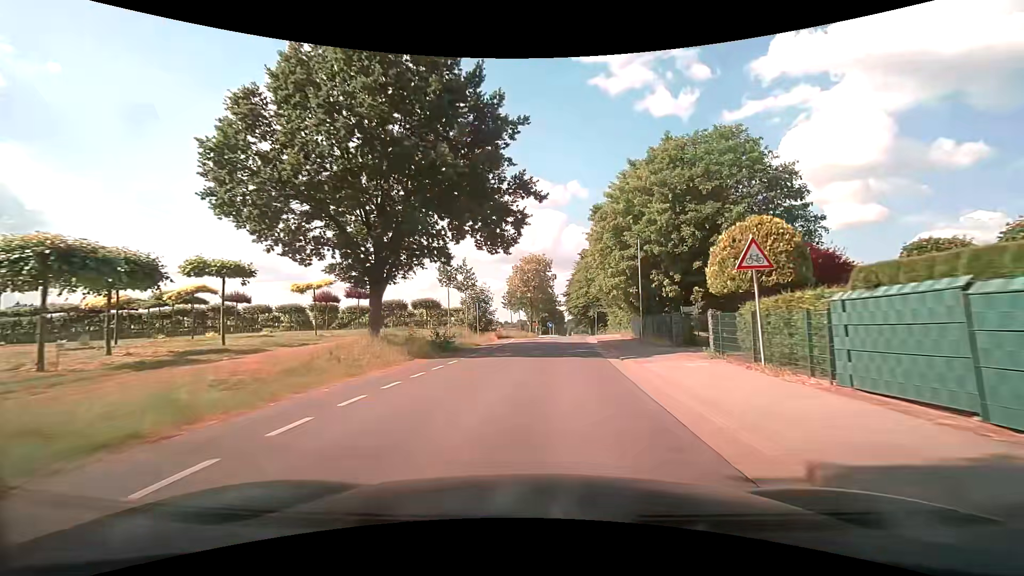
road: tertiary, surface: asphalt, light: Day
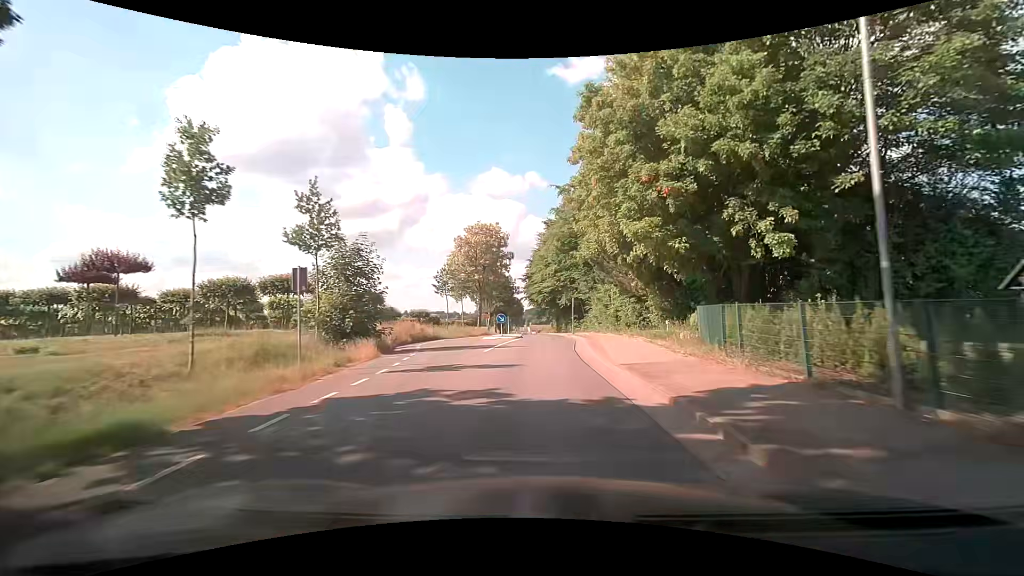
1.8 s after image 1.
(+1.1, +22.4) m; +5°
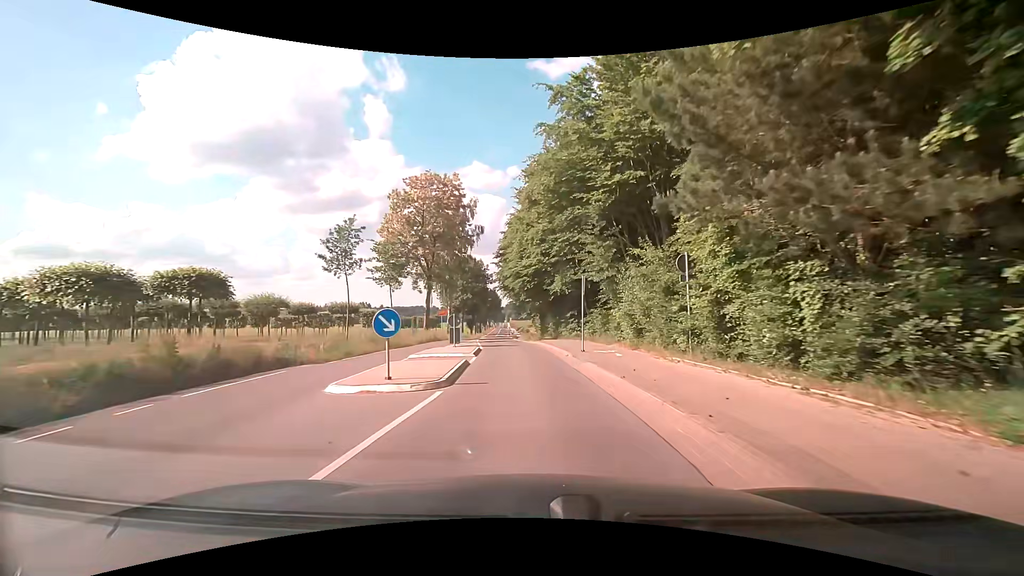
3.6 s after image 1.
(+0.4, +21.7) m; +2°
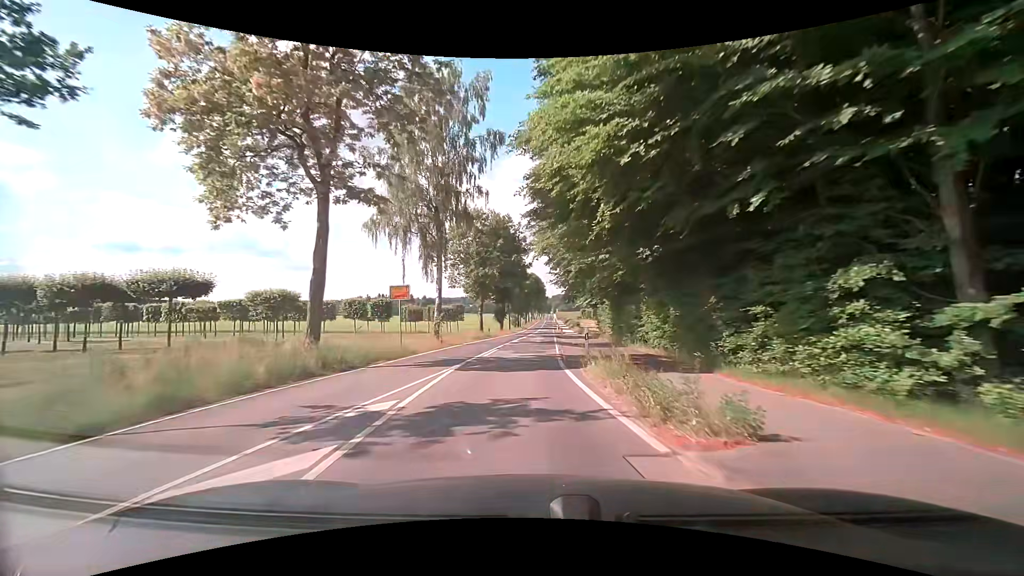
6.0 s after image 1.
(-1.0, +29.1) m; -5°
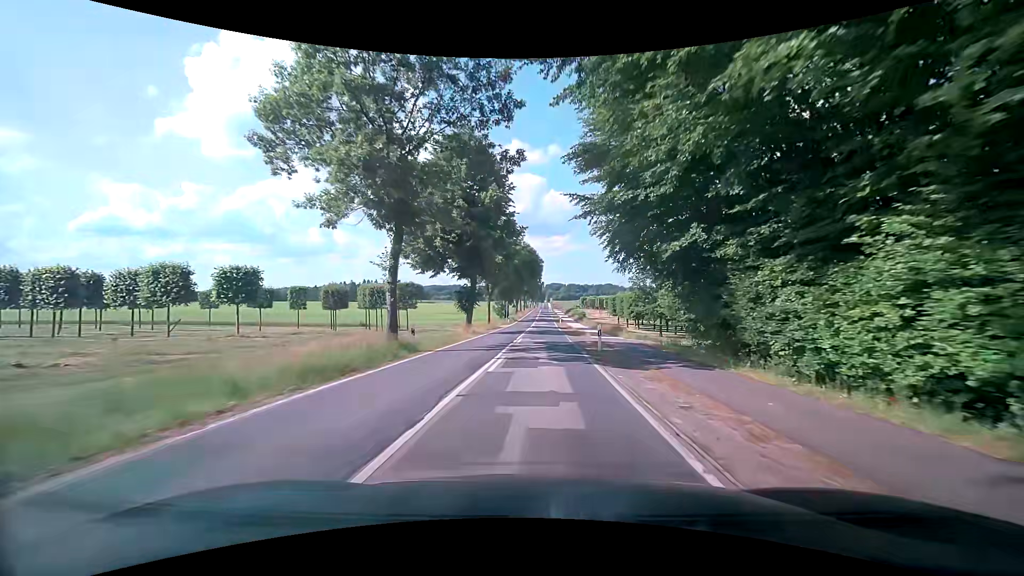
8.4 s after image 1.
(-0.2, +31.3) m; 0°
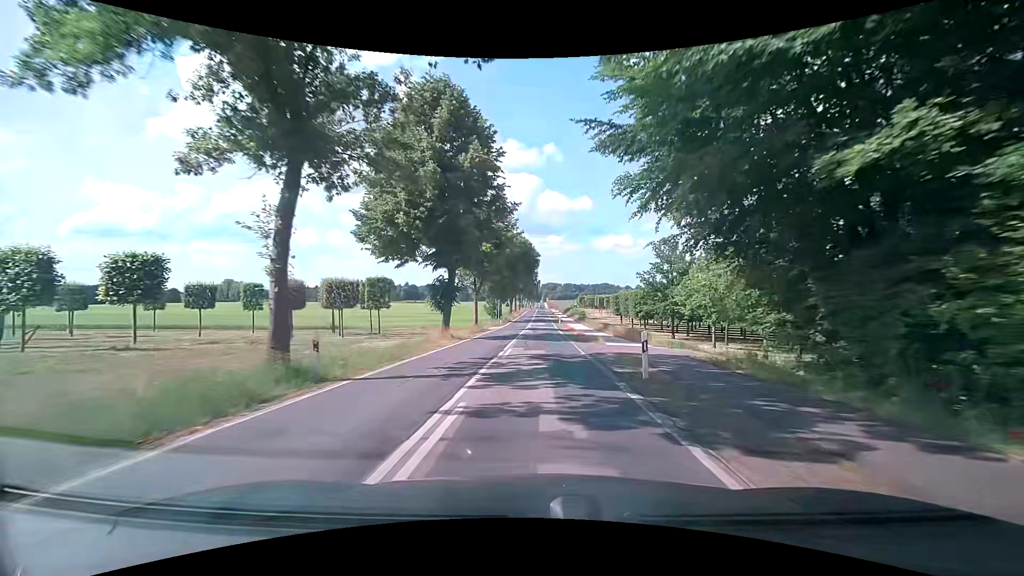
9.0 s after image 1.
(0.0, +8.6) m; 0°
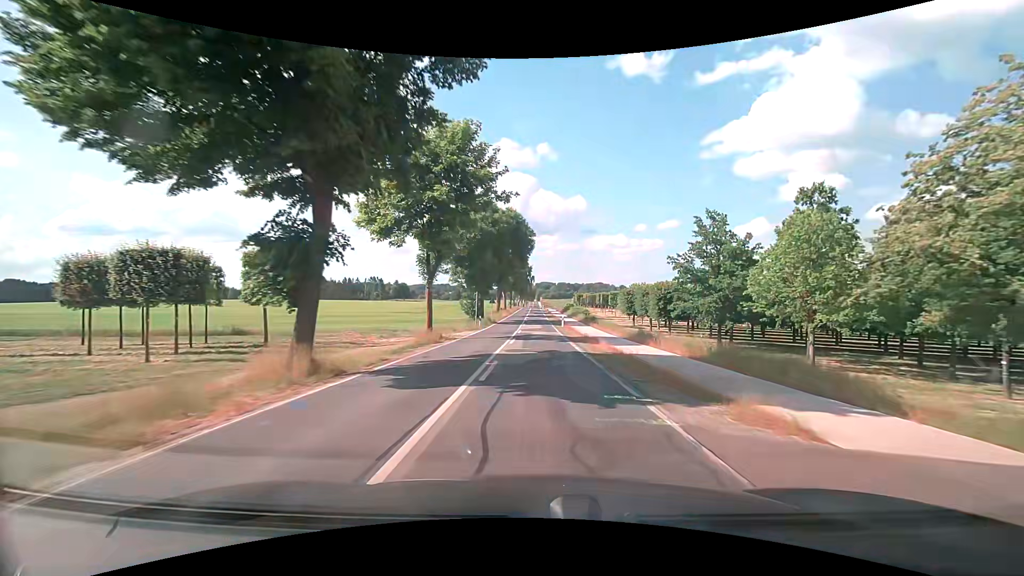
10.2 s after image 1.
(+0.3, +18.5) m; +1°
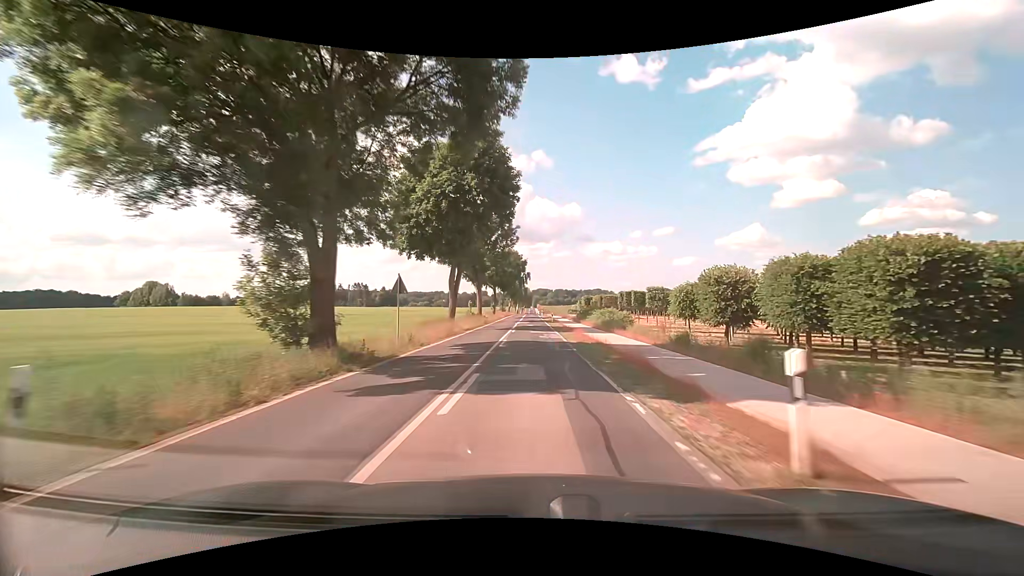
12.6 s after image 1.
(+0.3, +40.5) m; 0°
(0, +10) (0, +20) (0, +30) (0, +40) (0, +50) (0, +60) (0, +70) (0, +80) (0, +90) (0, +100) m
